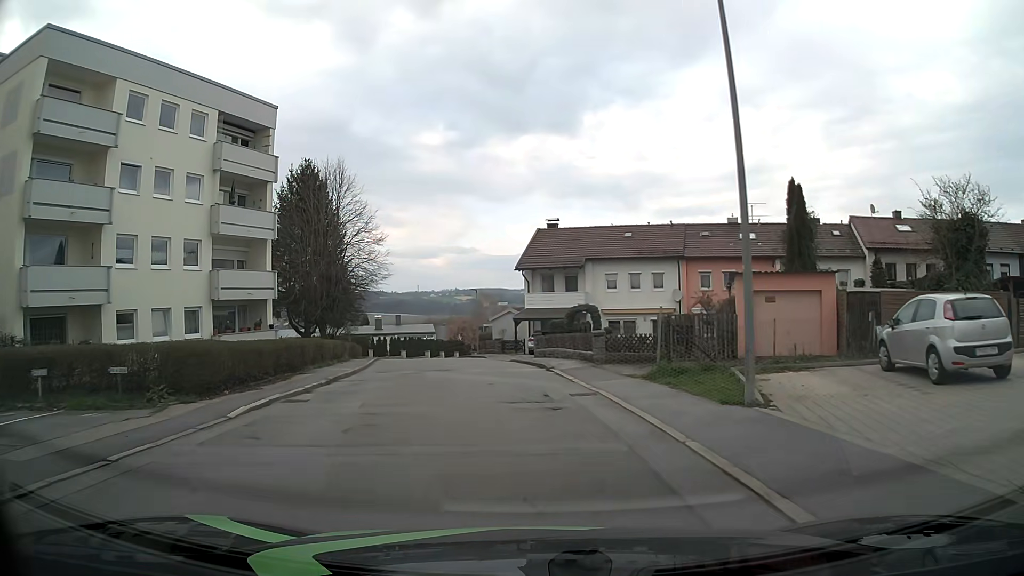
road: residential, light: Day
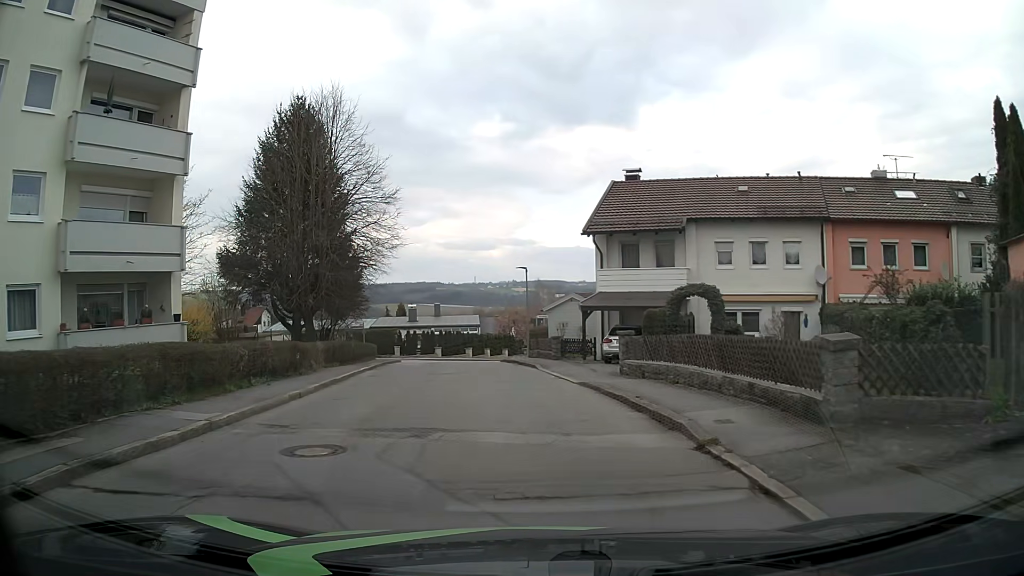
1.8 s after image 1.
(-0.5, +13.8) m; -5°
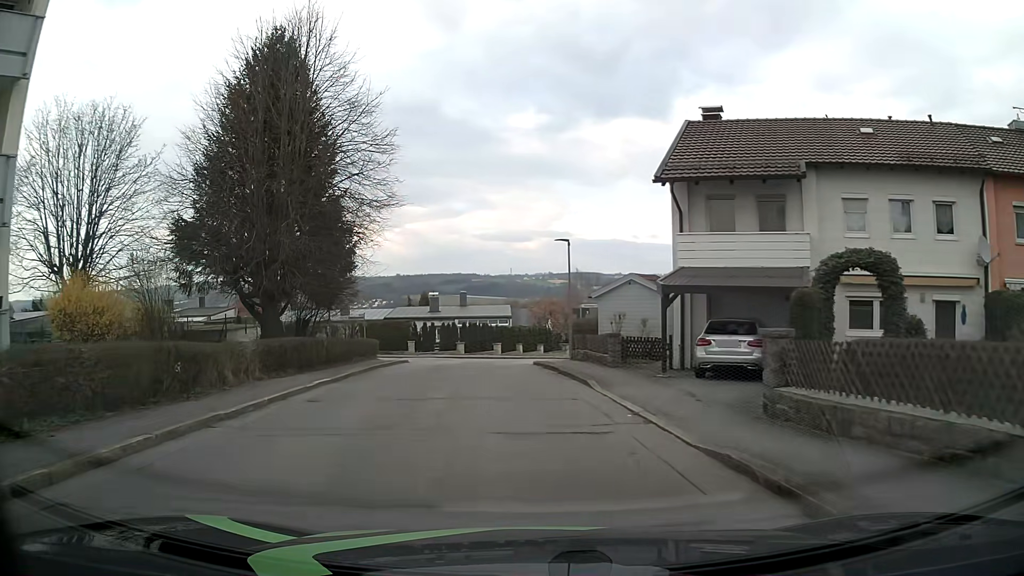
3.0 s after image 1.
(-0.2, +9.2) m; -2°
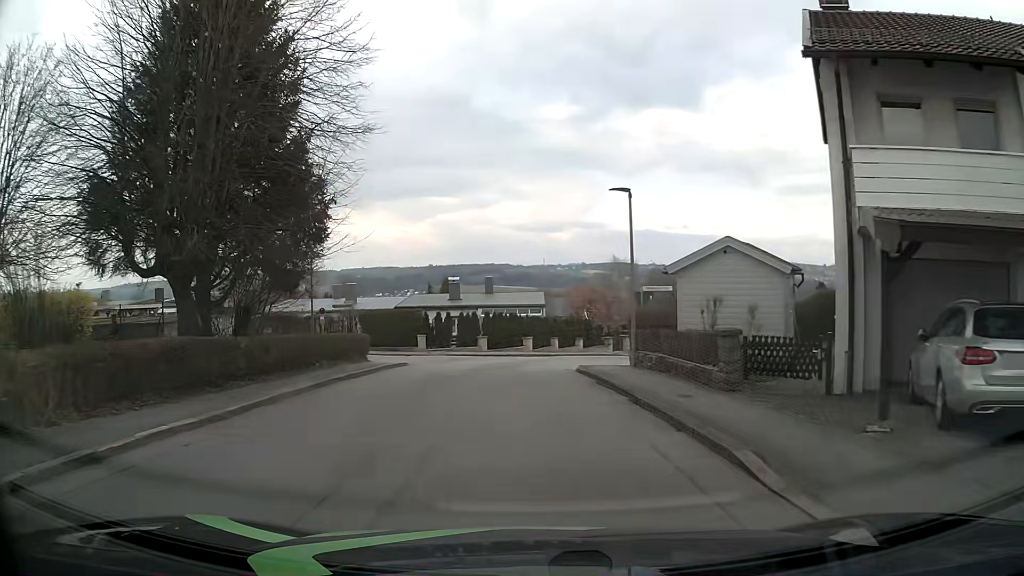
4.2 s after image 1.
(-0.3, +8.9) m; -3°
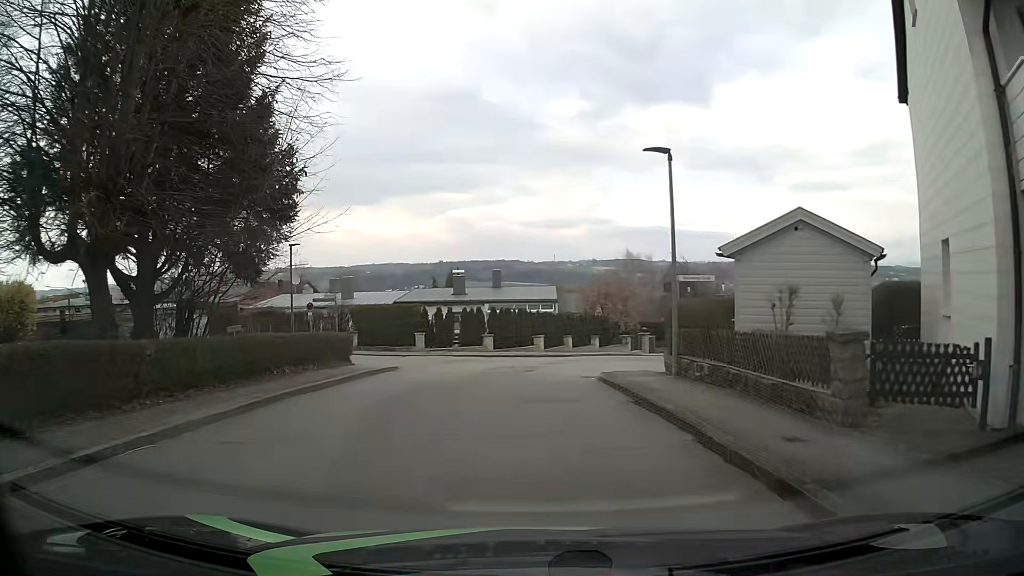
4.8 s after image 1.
(0.0, +4.1) m; -1°
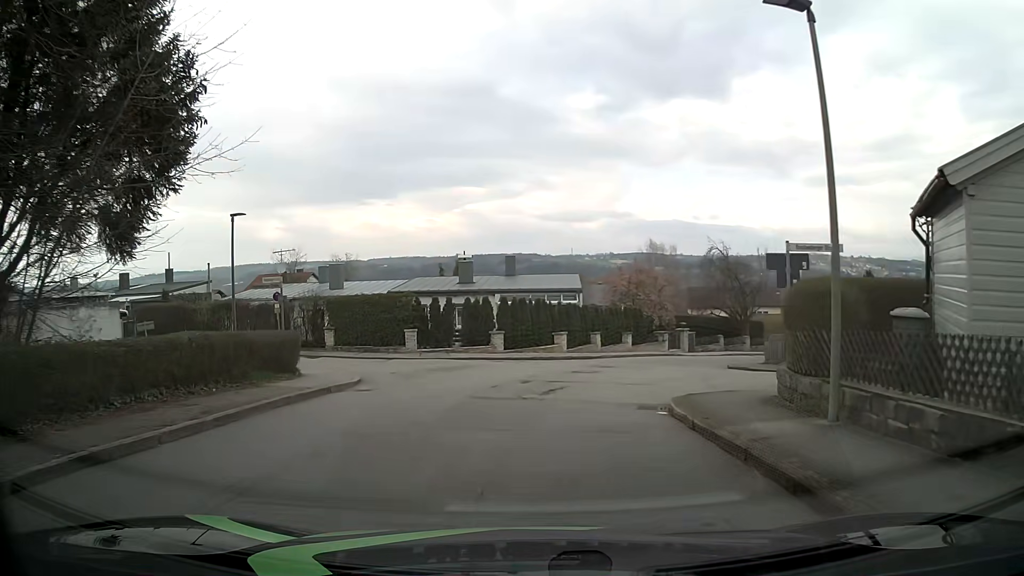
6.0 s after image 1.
(-0.1, +7.1) m; -2°
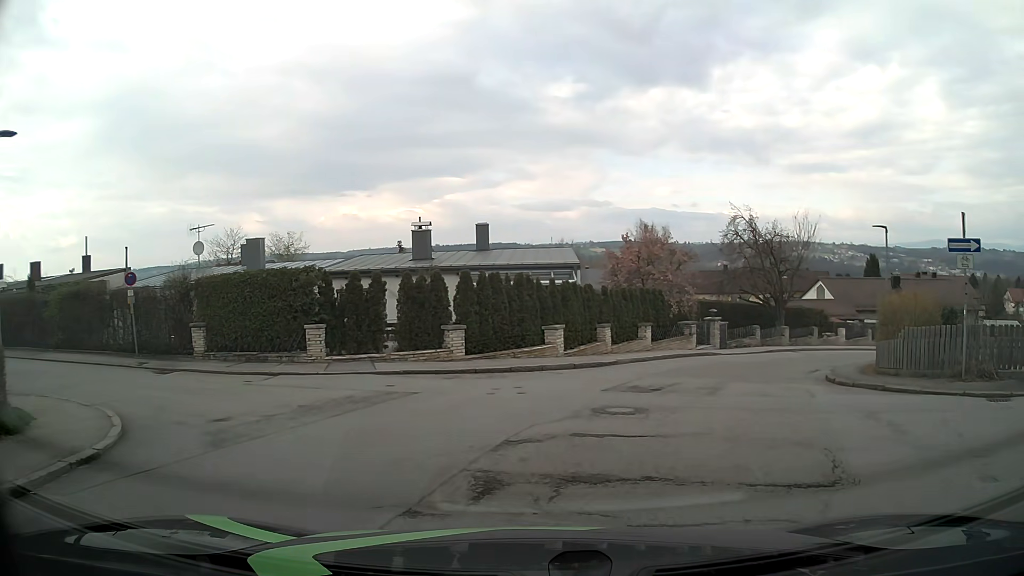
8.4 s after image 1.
(0.0, +10.4) m; +2°
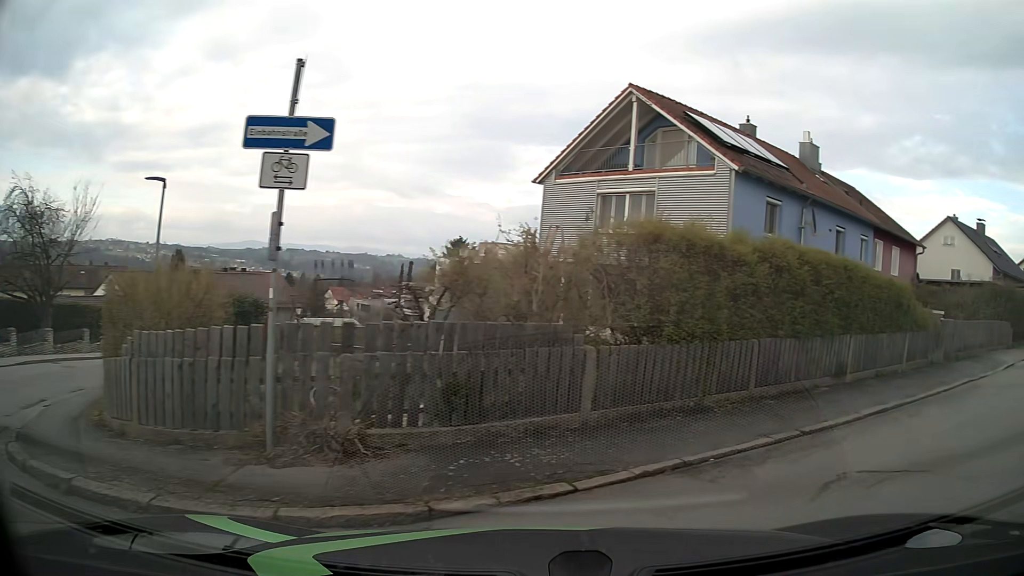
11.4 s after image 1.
(+3.6, +7.8) m; +58°
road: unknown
